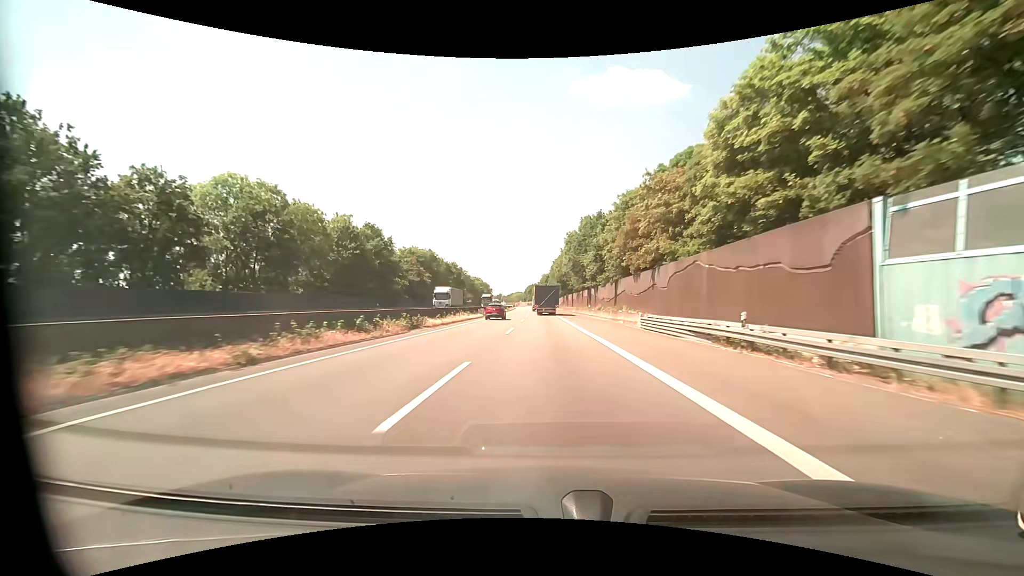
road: motorway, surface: asphalt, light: Day
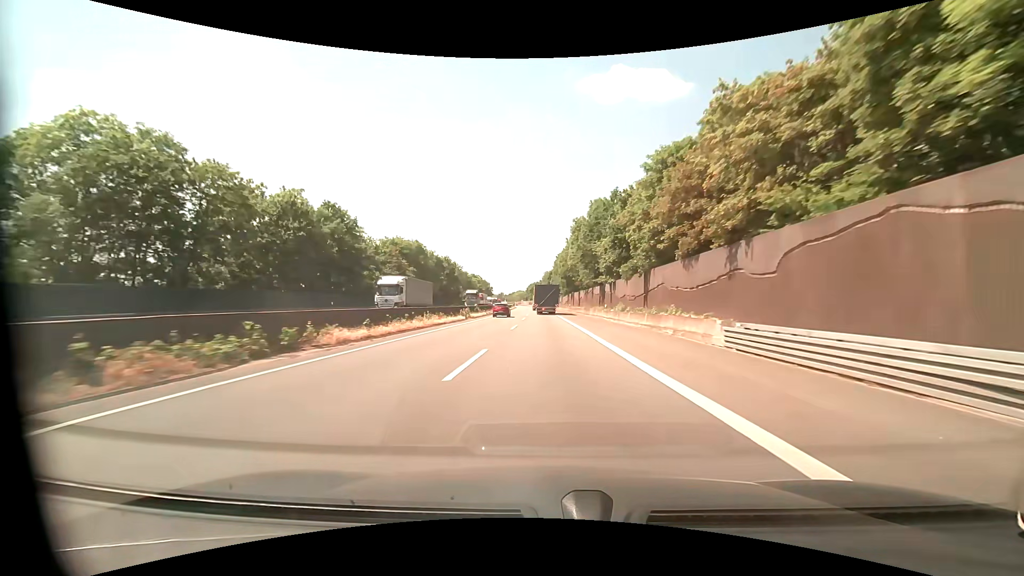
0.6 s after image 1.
(-0.1, +14.7) m; 0°
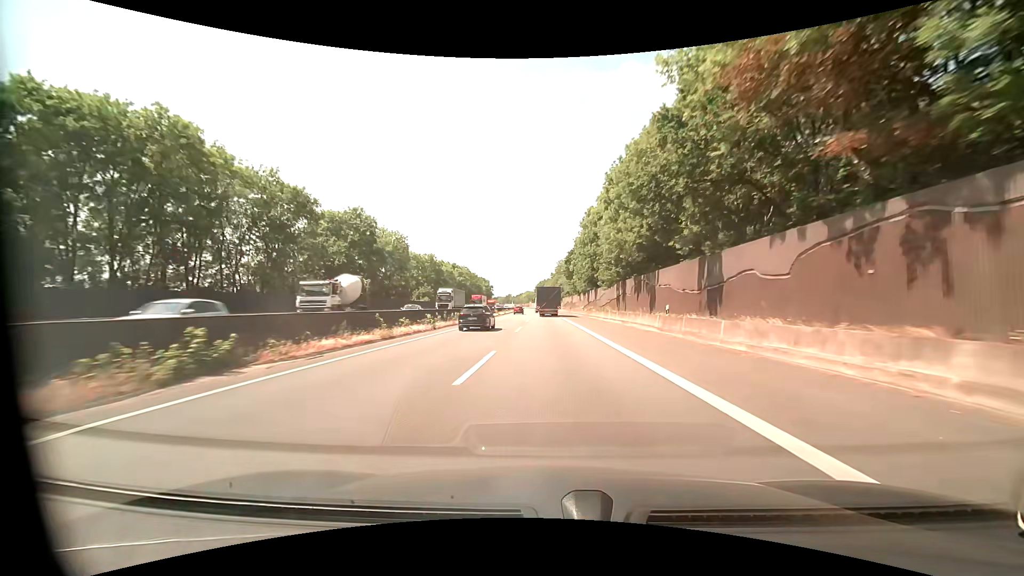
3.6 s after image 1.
(-0.8, +72.4) m; -1°
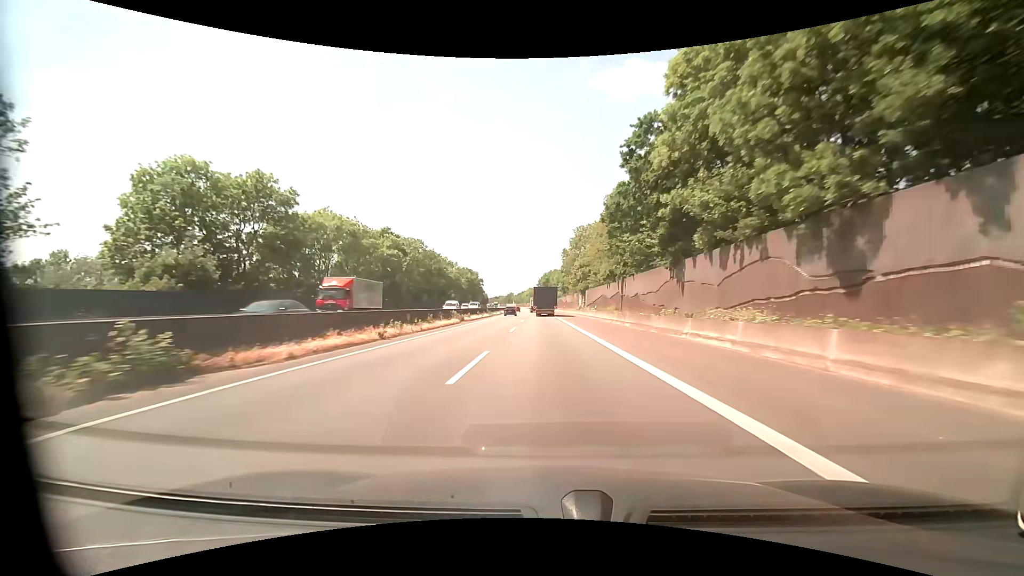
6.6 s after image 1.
(-0.4, +72.0) m; 0°
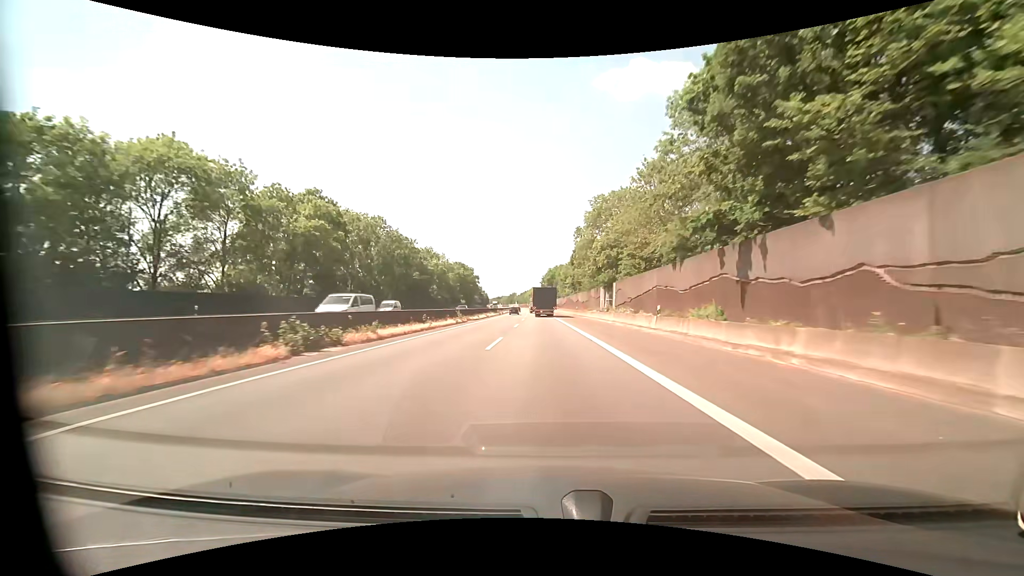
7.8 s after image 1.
(-0.2, +29.0) m; 0°
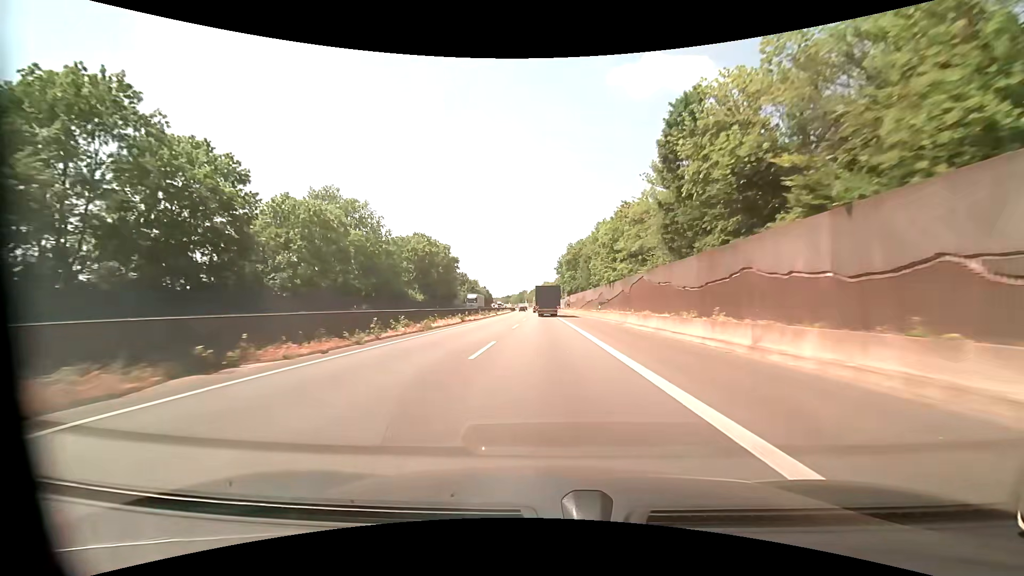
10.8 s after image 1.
(-1.0, +74.9) m; -1°
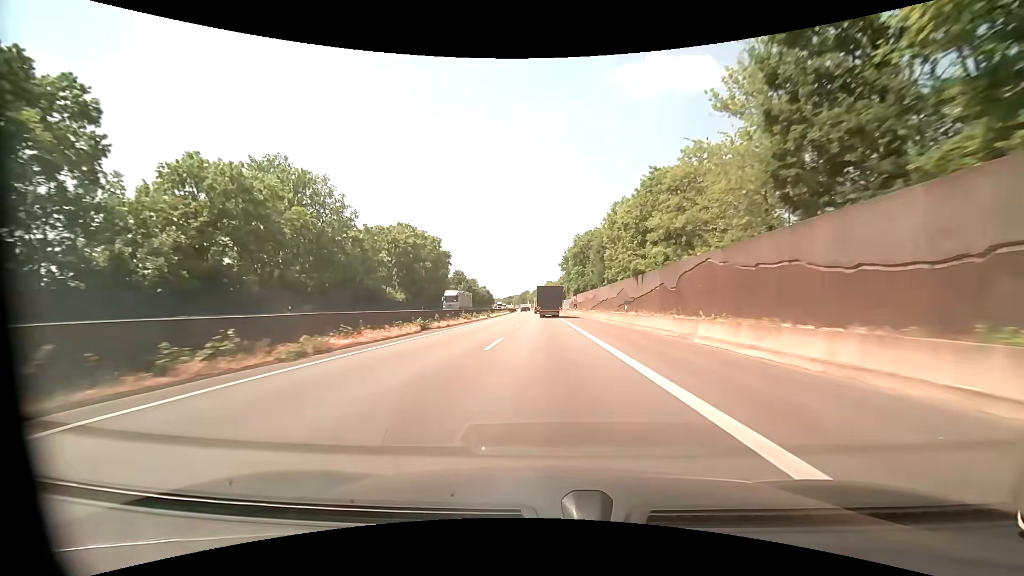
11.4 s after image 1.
(-0.2, +15.3) m; -1°
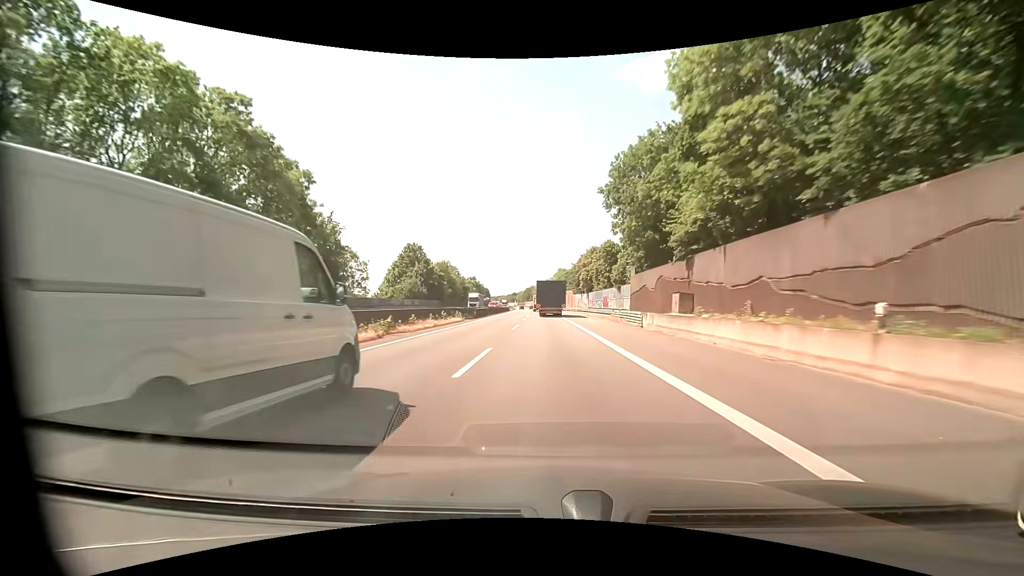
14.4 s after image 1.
(-0.9, +78.2) m; -1°
(0, +10) (0, +20) (0, +30) (0, +40) (-1, +50) (-1, +60) (-1, +70) (-1, +80) (-2, +90) (-2, +100) m
